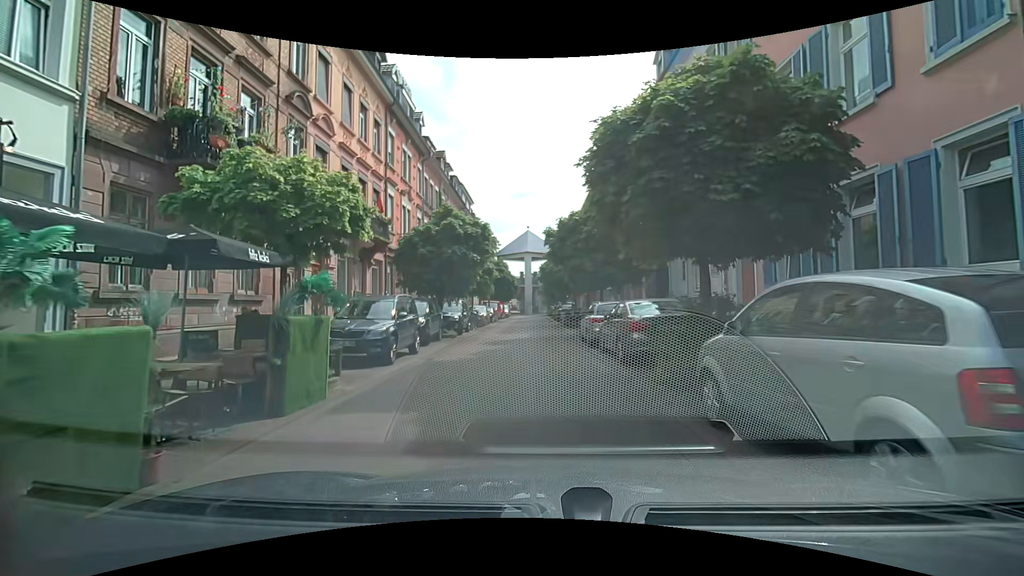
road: residential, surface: asphalt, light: Day
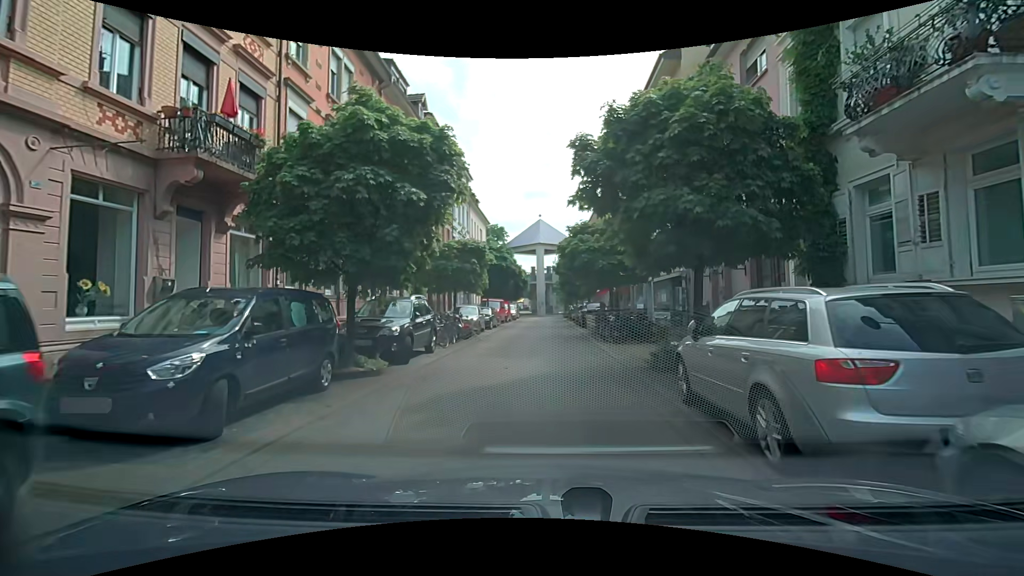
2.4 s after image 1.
(-0.5, +11.7) m; -3°
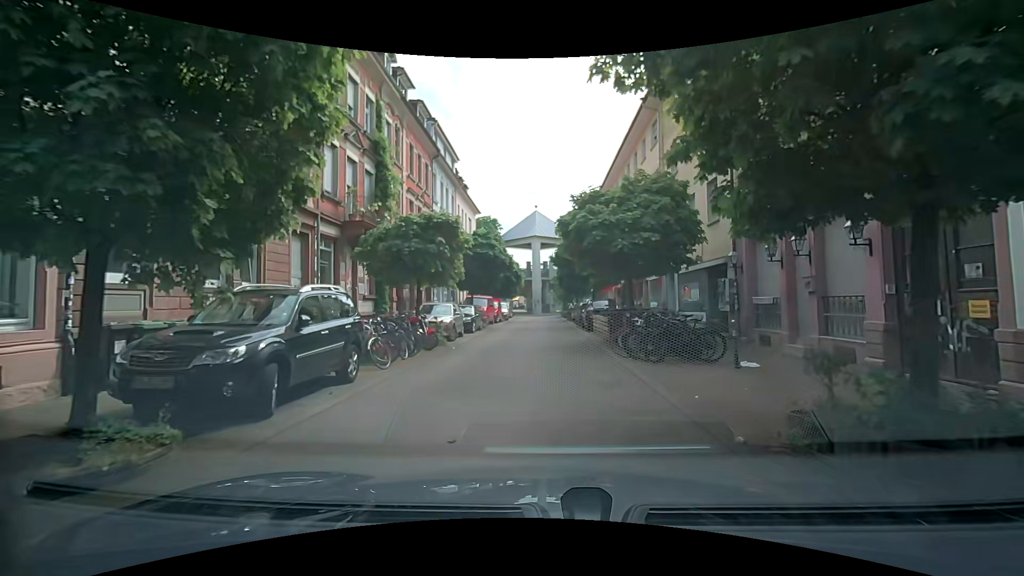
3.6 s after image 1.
(+0.1, +6.0) m; +1°
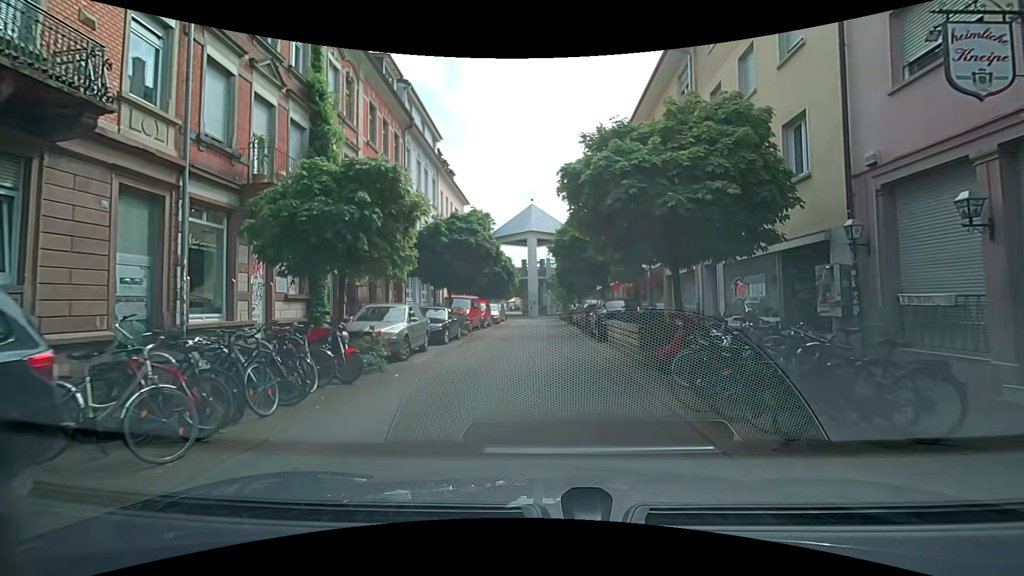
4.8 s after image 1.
(-0.1, +6.1) m; 0°
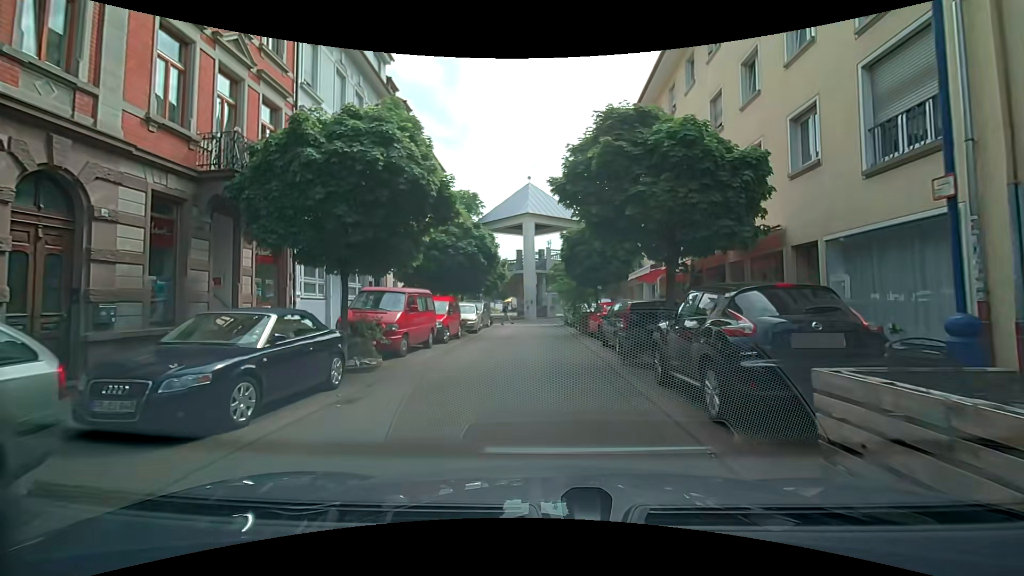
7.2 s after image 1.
(-0.2, +12.3) m; -2°
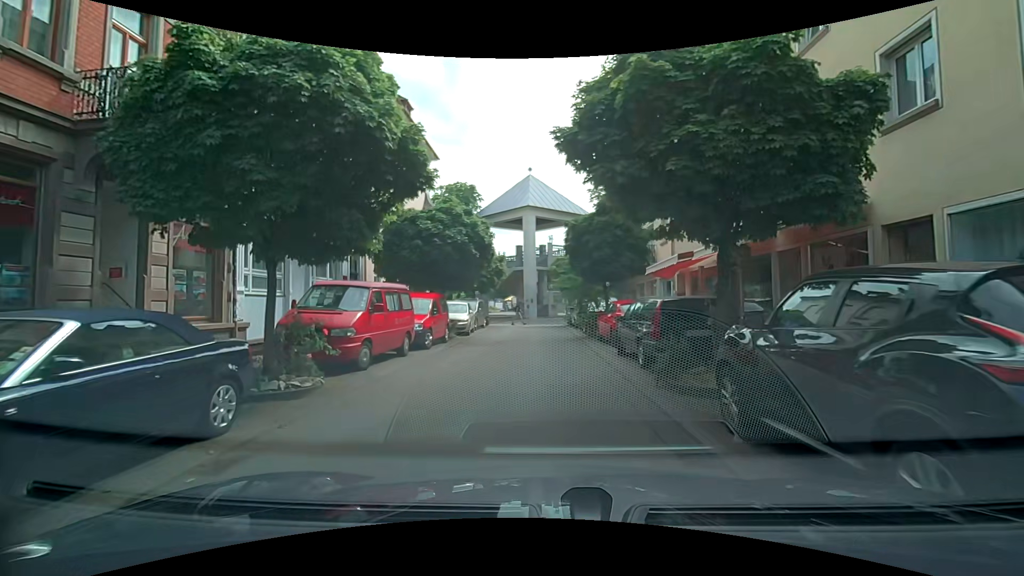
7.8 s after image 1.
(0.0, +3.1) m; -1°
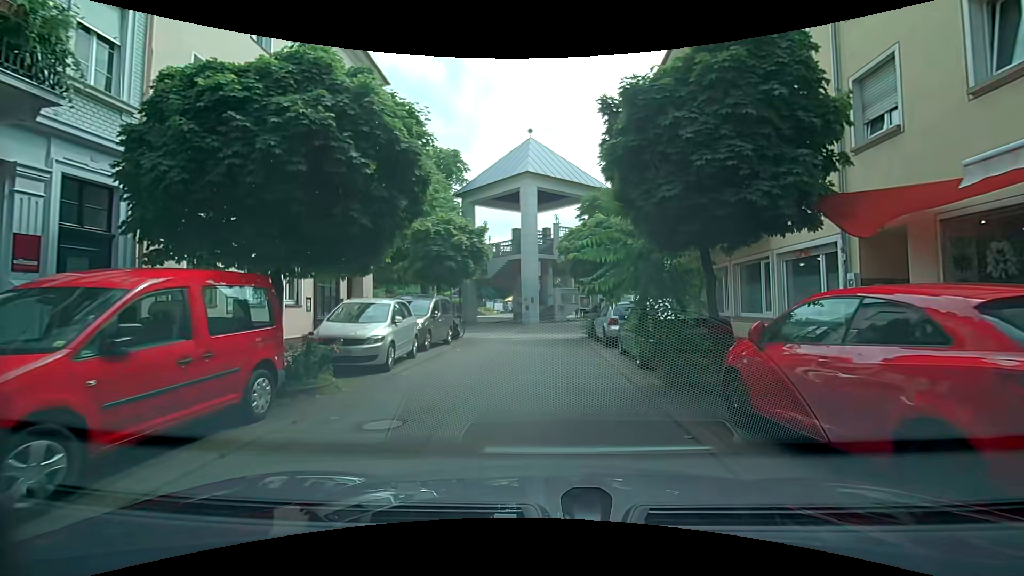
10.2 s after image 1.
(+0.3, +12.4) m; +1°
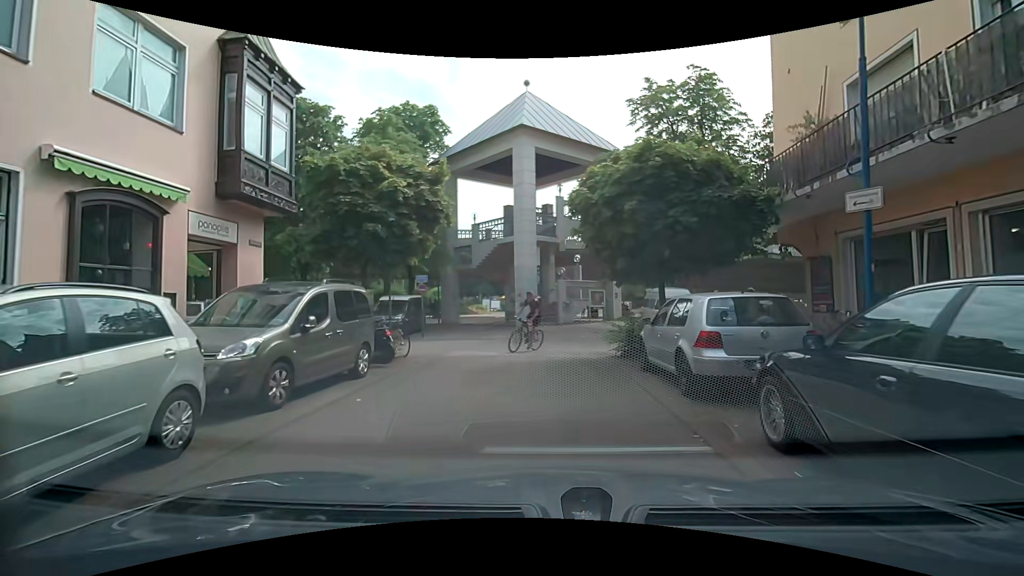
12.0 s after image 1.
(0.0, +8.7) m; -1°
